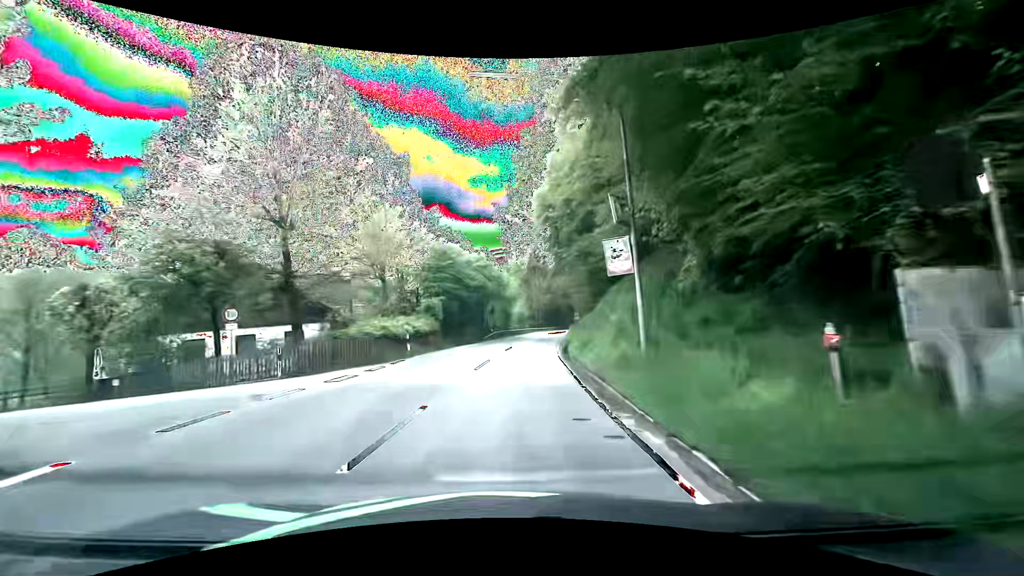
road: secondary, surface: asphalt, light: Day
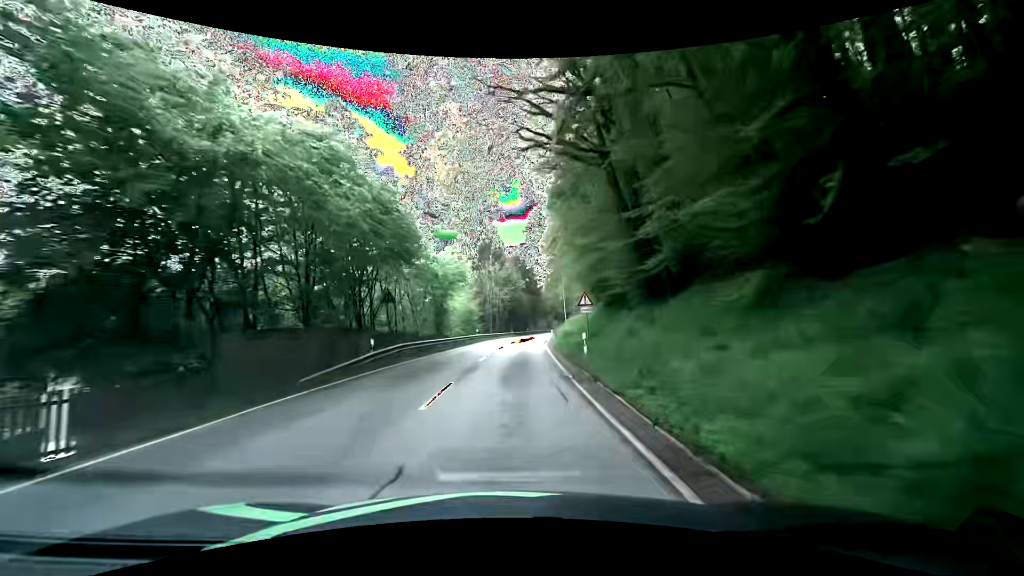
(+1.4, +31.3) m; +5°
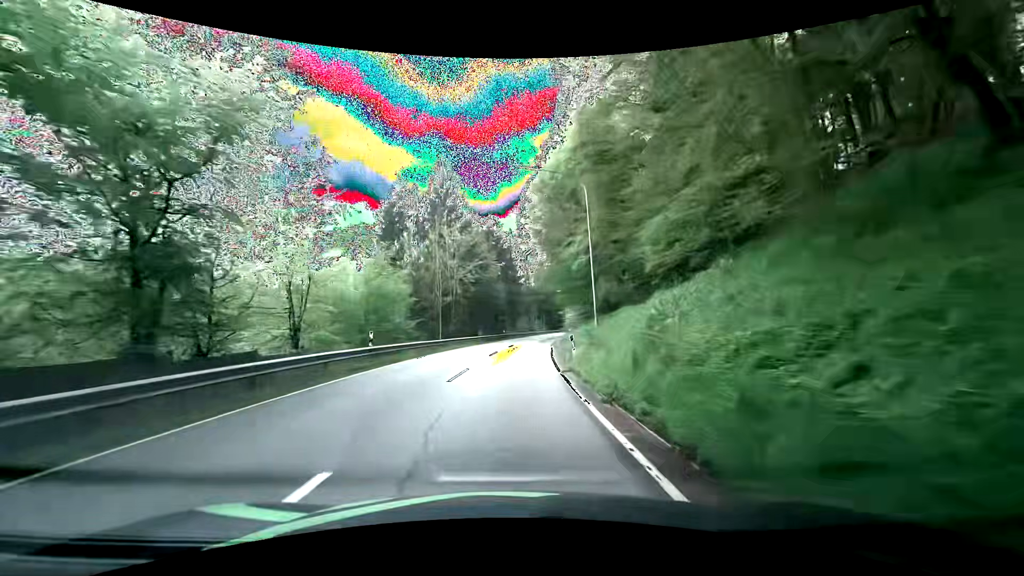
(+0.8, +31.6) m; +3°
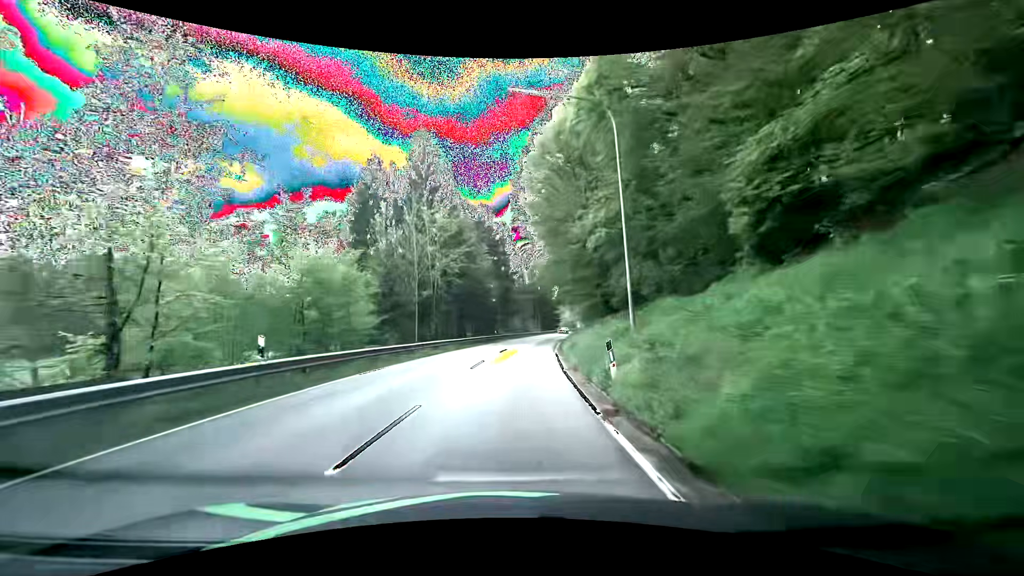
(+0.1, +7.9) m; +1°
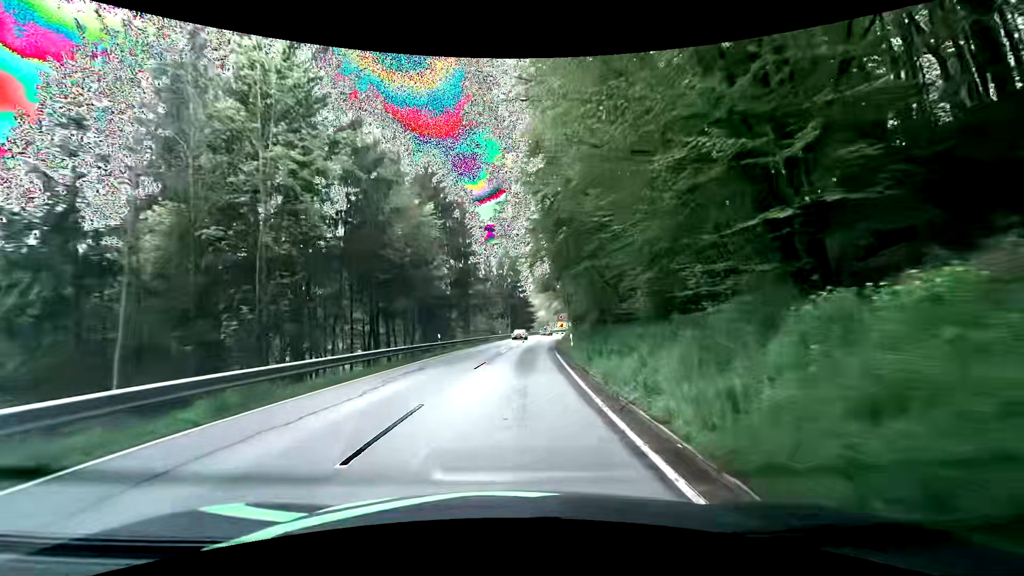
(+0.5, +23.8) m; +3°
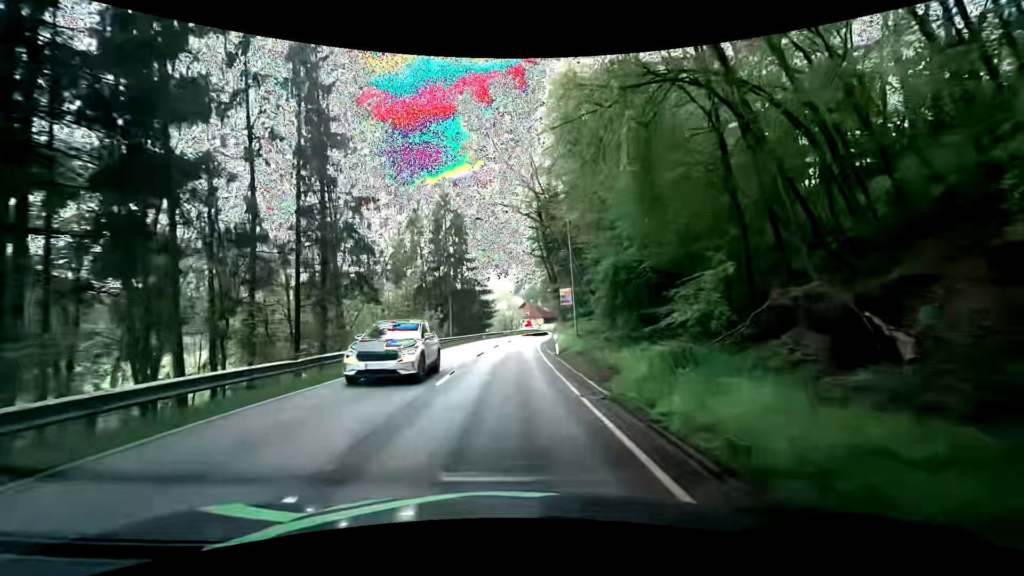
(+2.1, +39.7) m; +5°
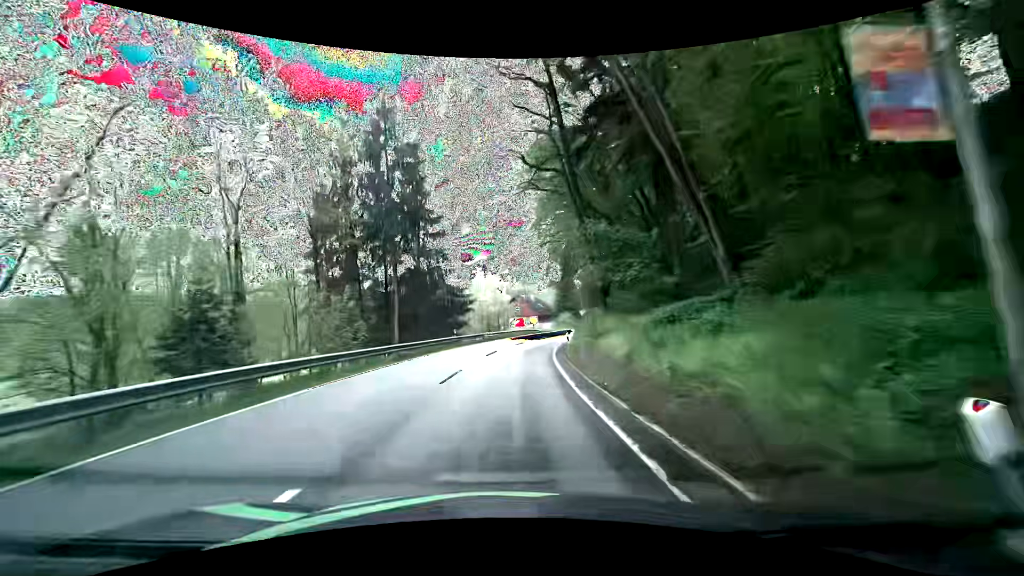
(+0.2, +23.9) m; +2°
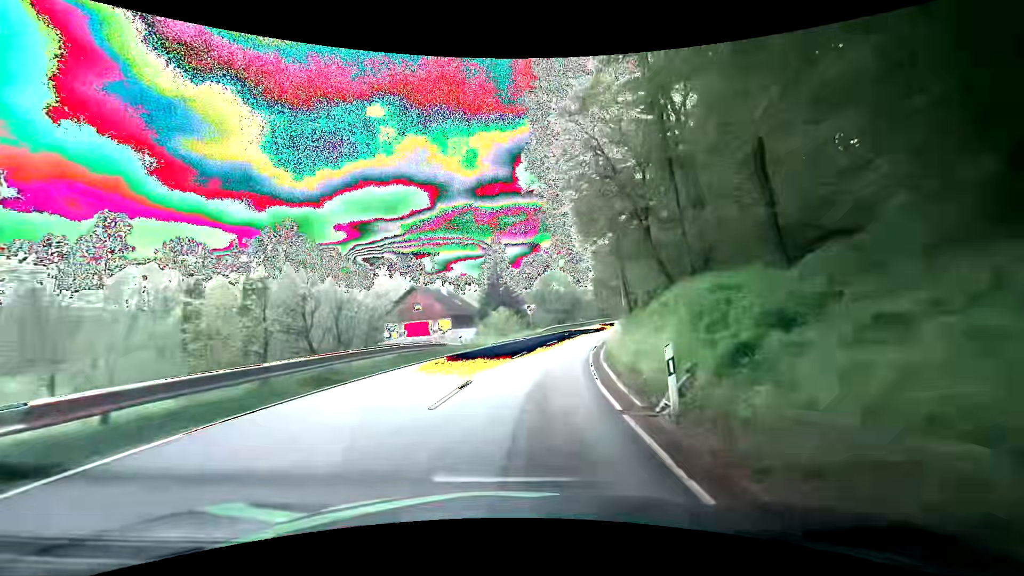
(+2.1, +39.7) m; +10°
(0, +10) (+1, +20) (+2, +30) (+4, +40) (+7, +49) (+9, +59) (+12, +69) (+15, +78) (+18, +88) (+21, +97) m
